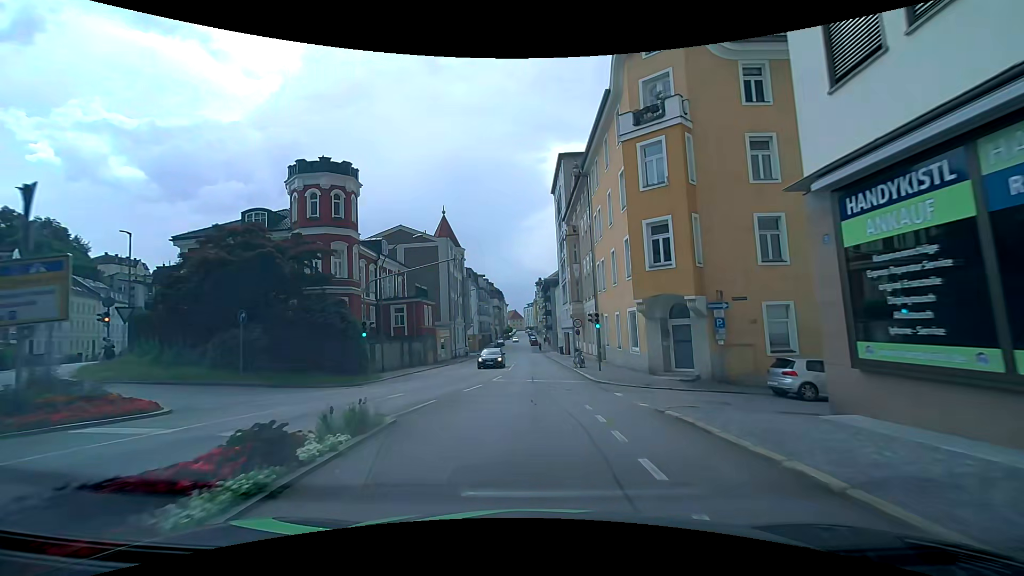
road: tertiary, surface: asphalt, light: Day
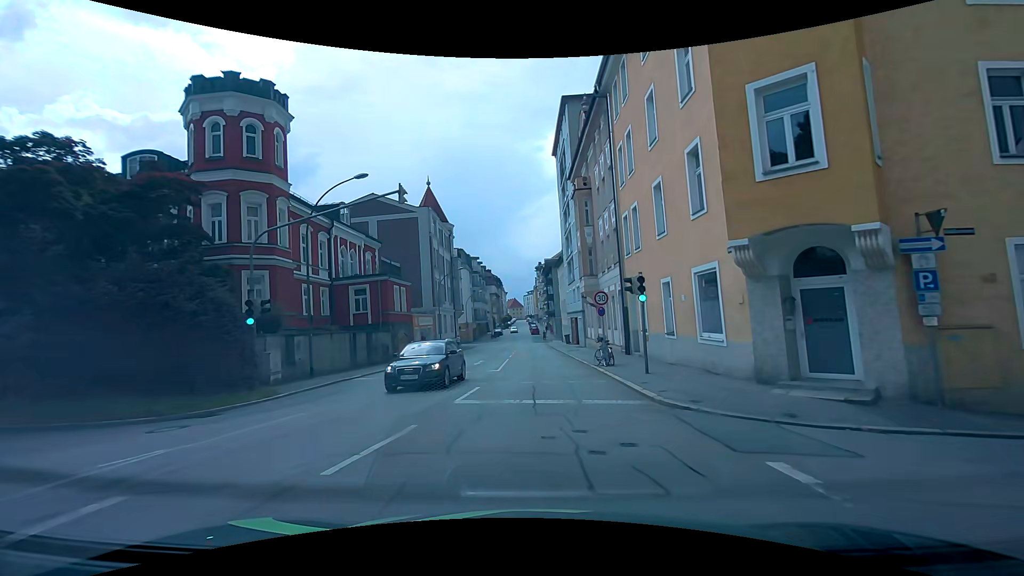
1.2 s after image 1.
(-0.1, +10.6) m; -1°
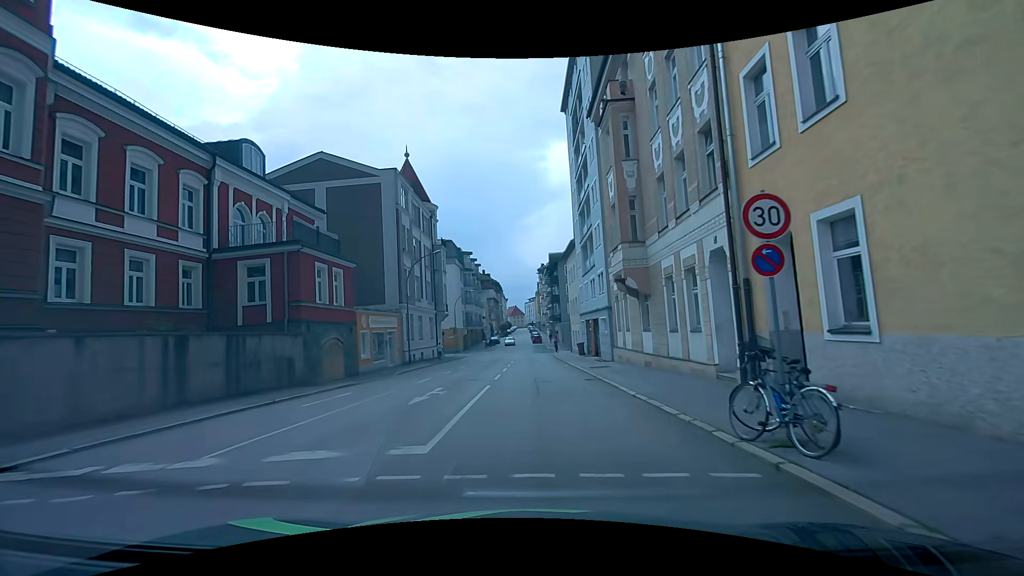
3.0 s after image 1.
(+0.1, +14.2) m; +1°
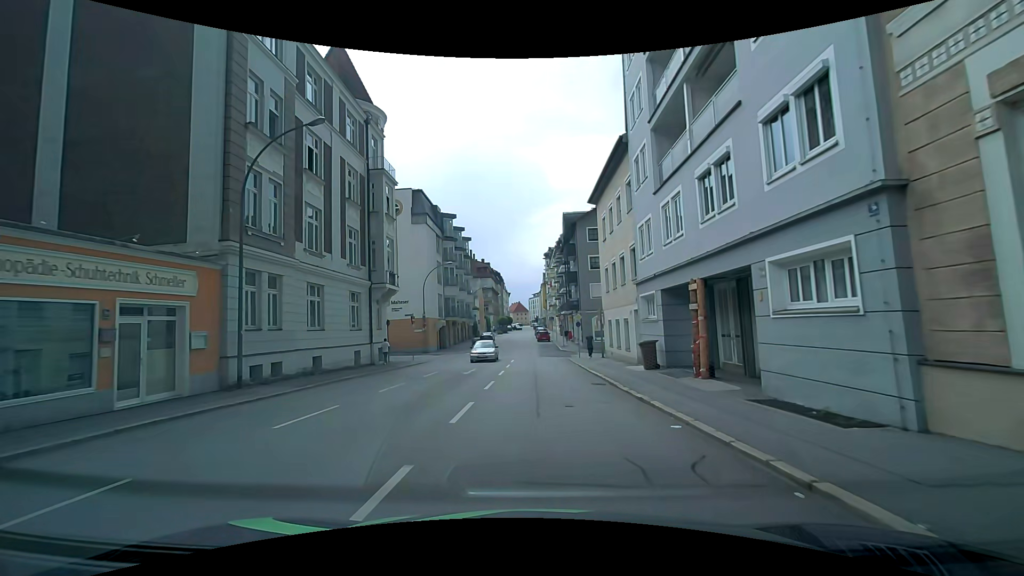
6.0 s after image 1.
(-0.3, +23.4) m; -1°
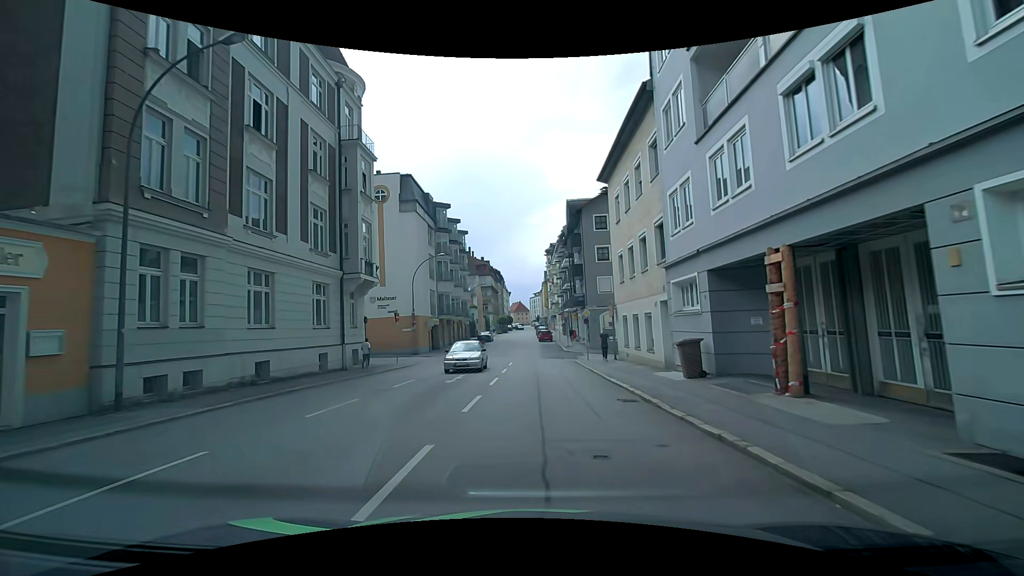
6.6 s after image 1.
(0.0, +4.8) m; 0°
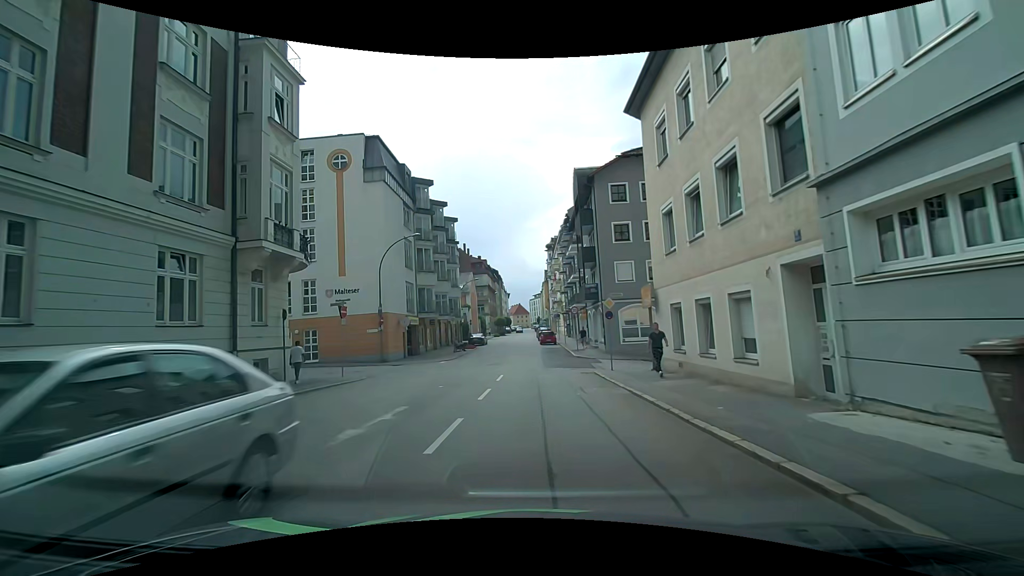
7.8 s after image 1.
(-0.1, +9.5) m; -1°
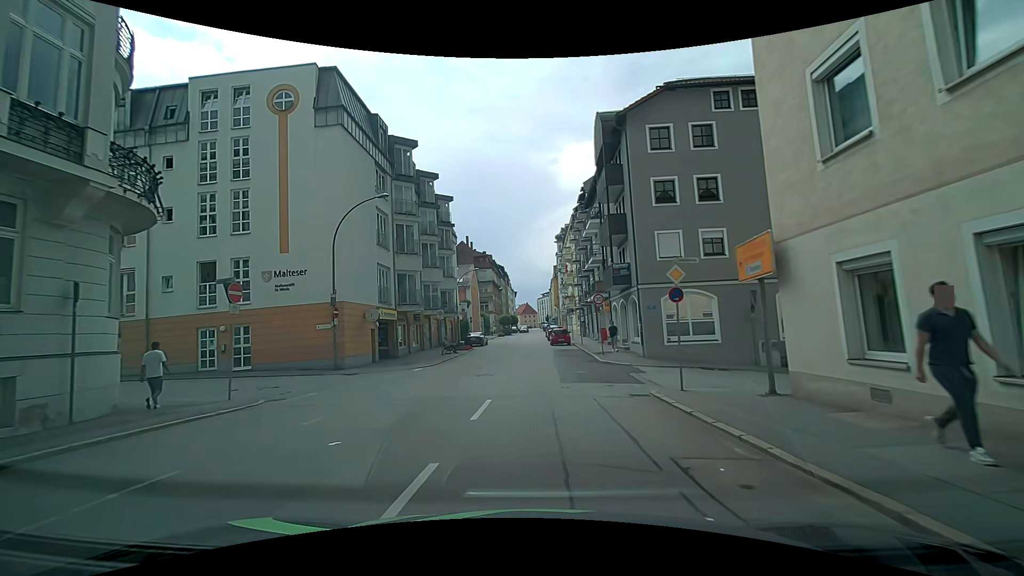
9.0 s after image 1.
(0.0, +9.4) m; 0°
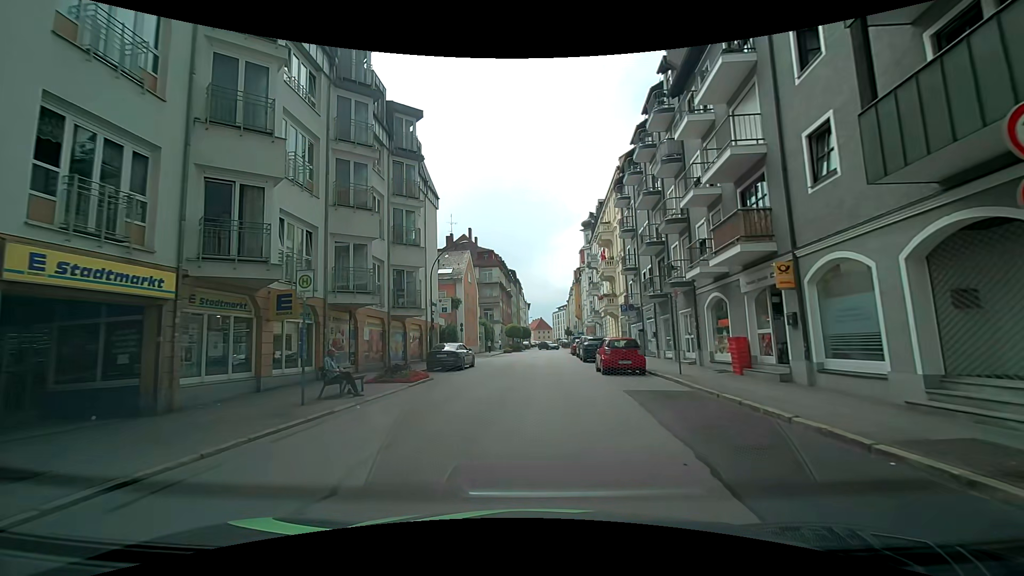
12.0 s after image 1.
(-0.4, +23.0) m; 0°
(0, +10) (0, +20) (0, +30) (+1, +40) (+1, +50) (+1, +60) (+1, +70) (+2, +80) (+2, +90) (+2, +100) m
